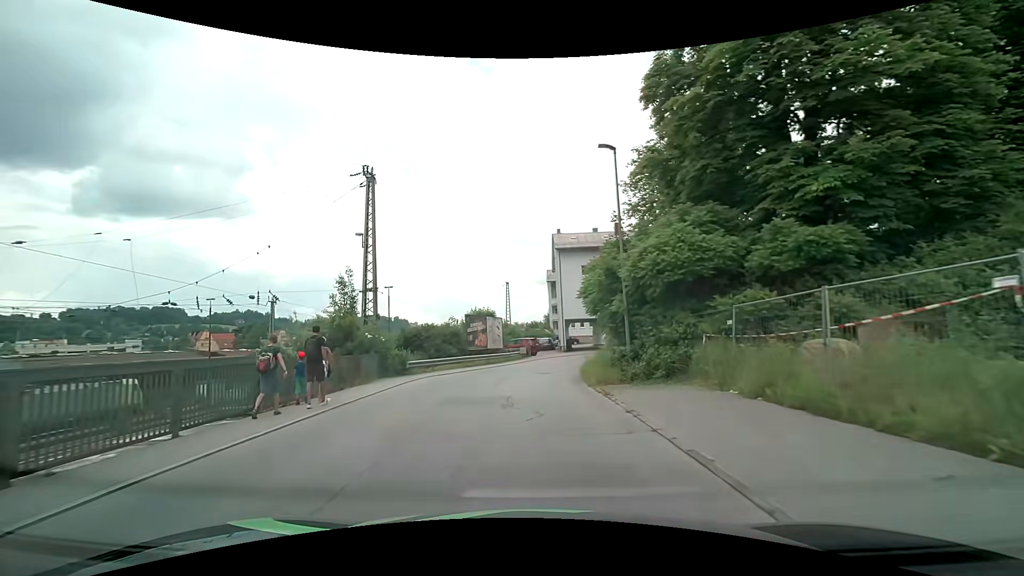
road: residential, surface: asphalt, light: Day
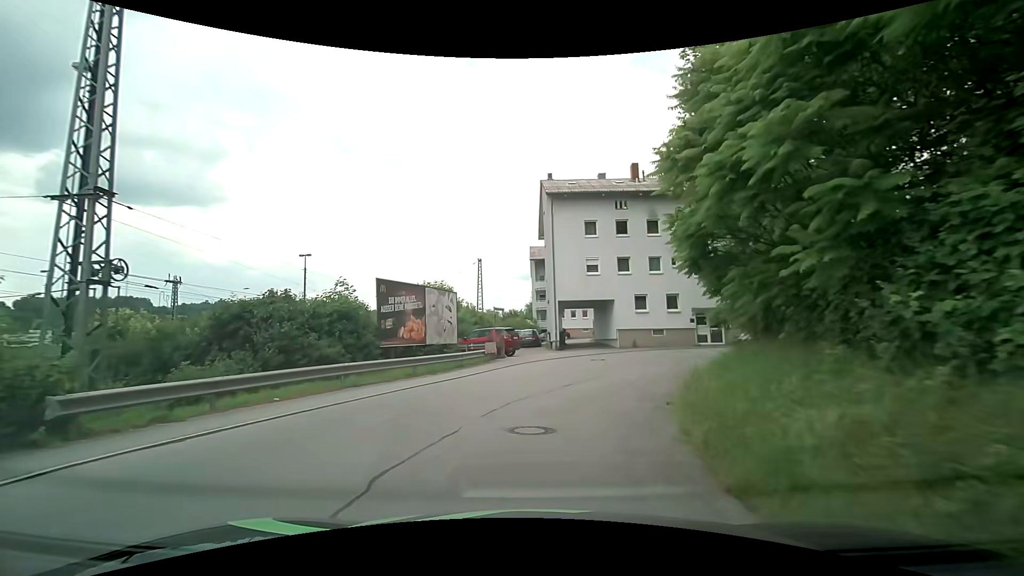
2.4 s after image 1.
(+0.2, +17.6) m; +1°
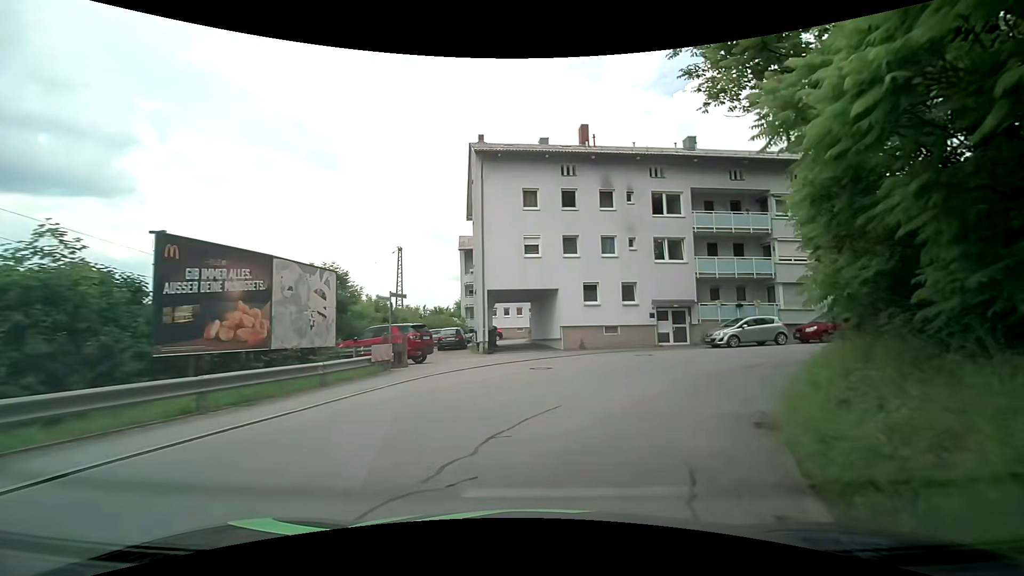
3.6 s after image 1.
(+0.5, +7.7) m; +8°
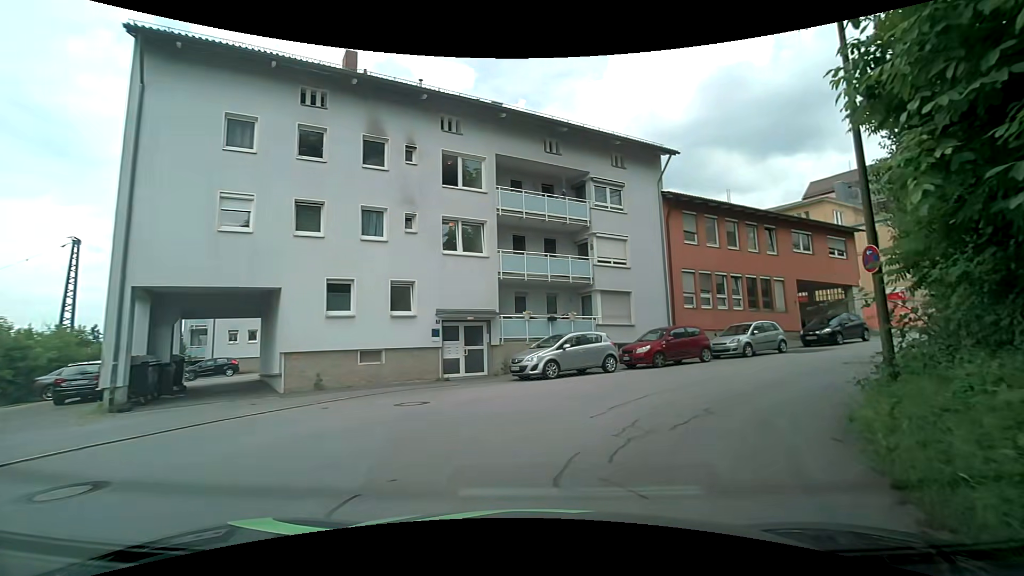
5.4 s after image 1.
(+1.9, +9.9) m; +23°
(+2, +10) (+9, +17) (+18, +22) (+26, +27) (+35, +33) (+43, +38) (+52, +43) (+61, +48) (+70, +52) (+78, +57) m
